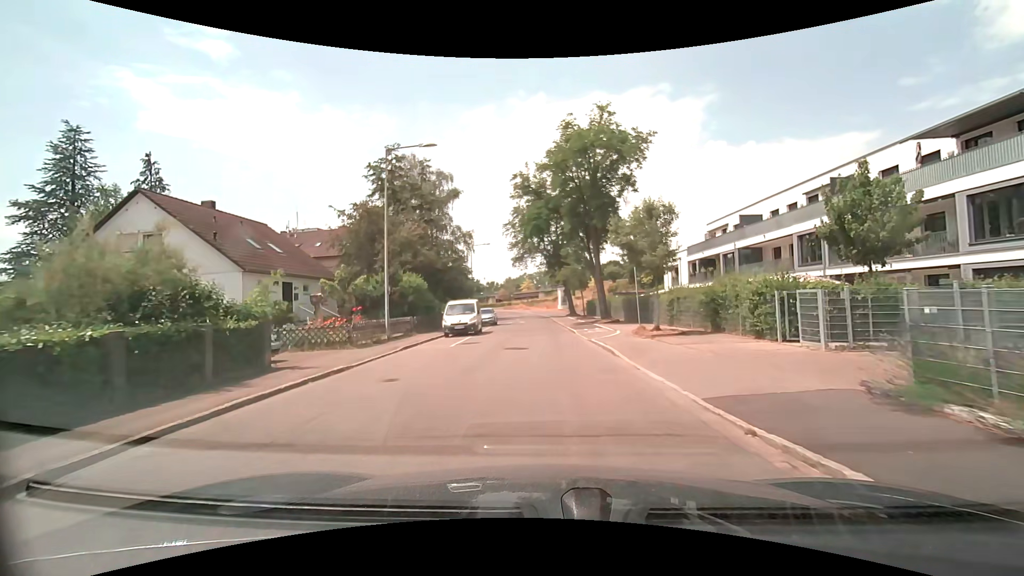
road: residential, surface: asphalt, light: Day
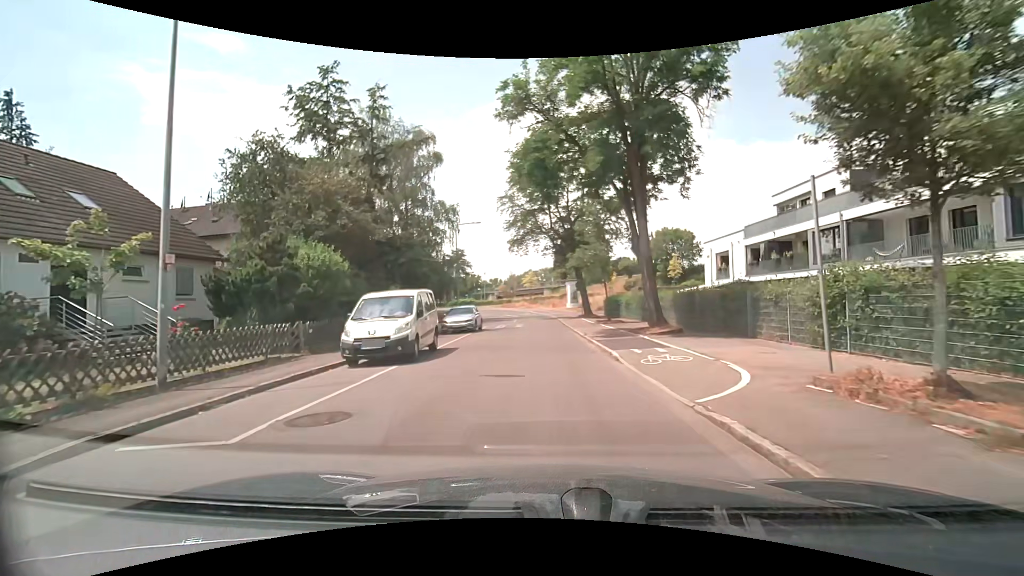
(0.0, +13.5) m; 0°
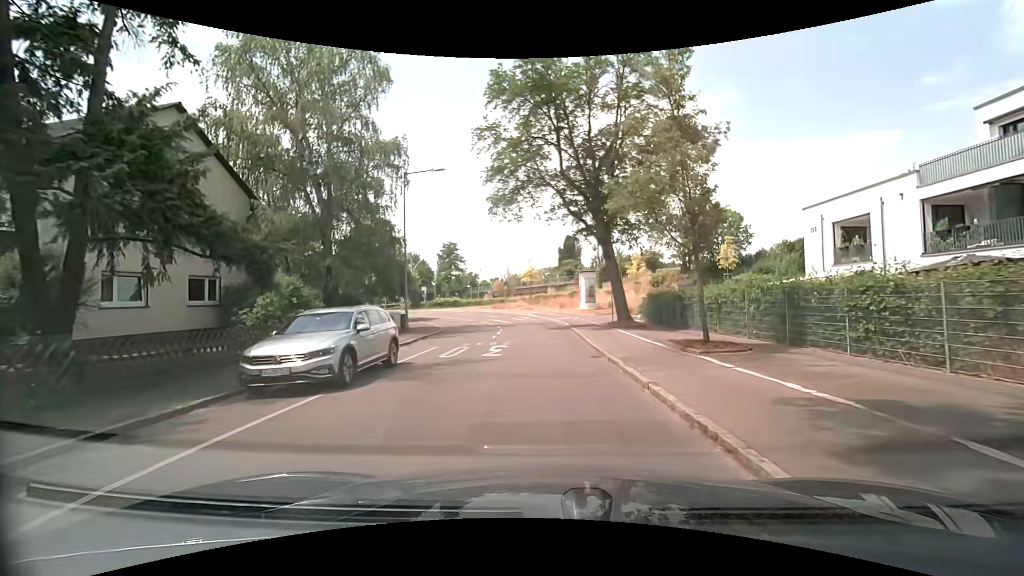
(-0.2, +17.9) m; -1°
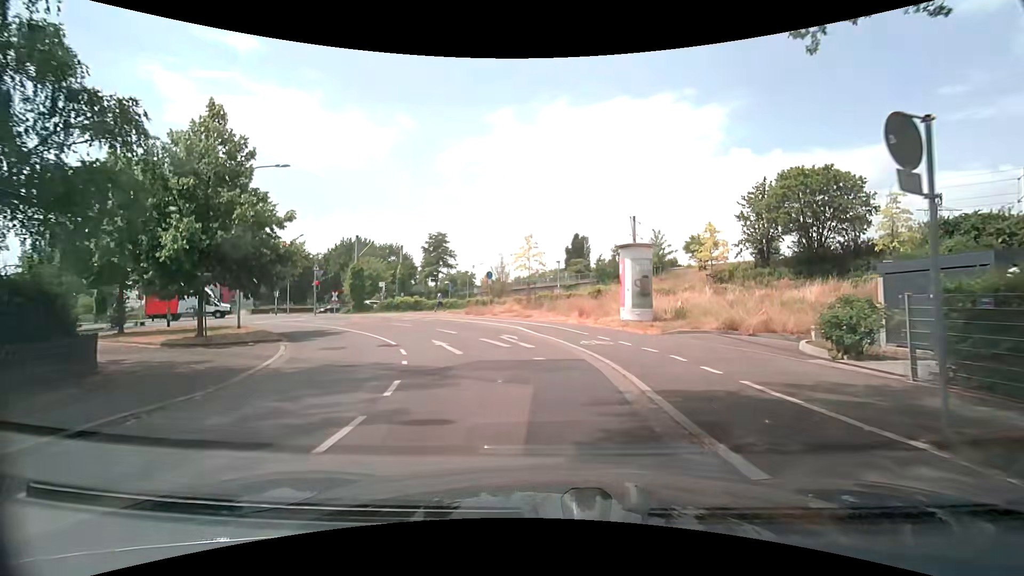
(+0.1, +21.9) m; 0°
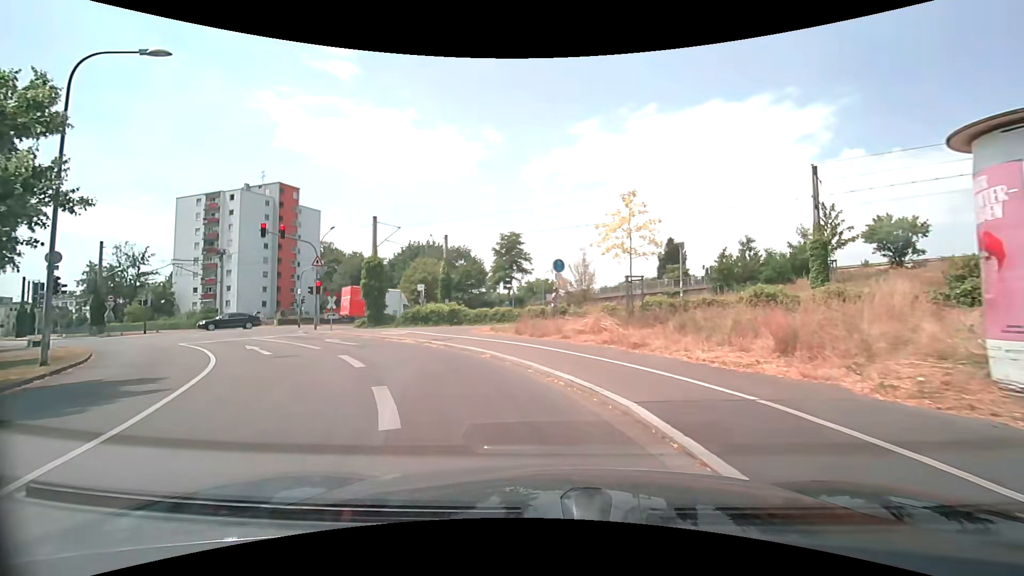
(-0.4, +15.6) m; -7°
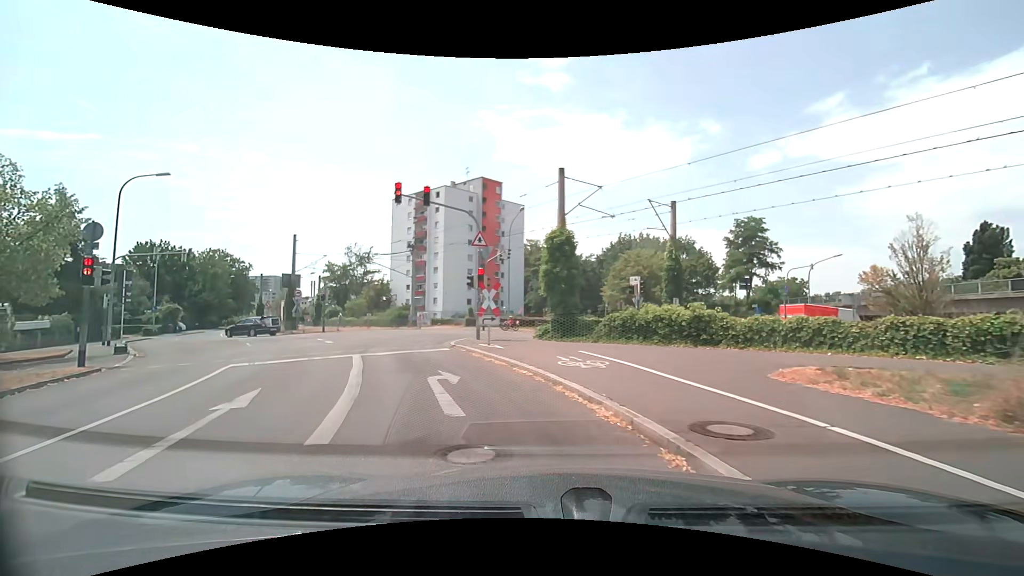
(-2.6, +12.4) m; -24°
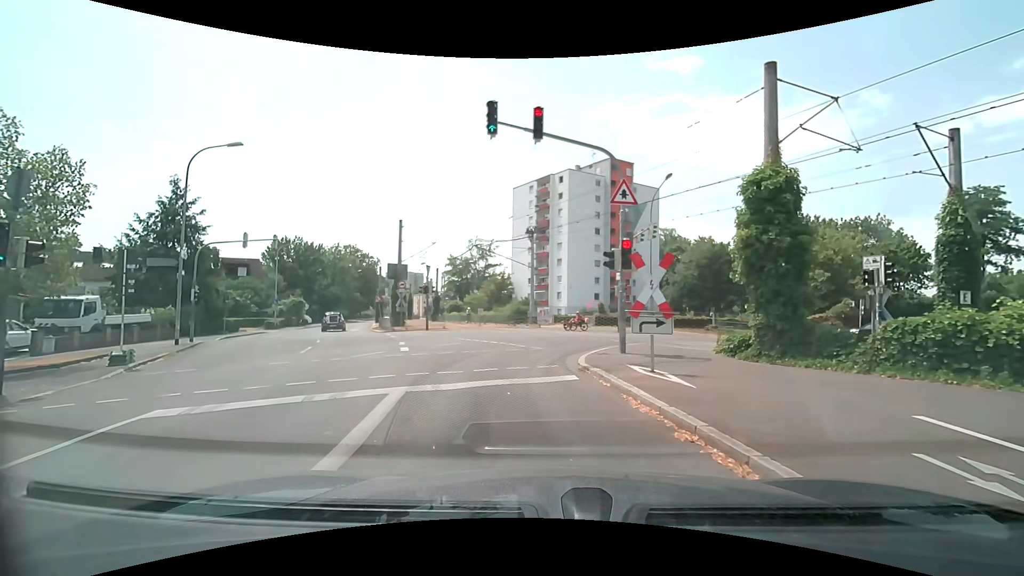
(-1.2, +7.7) m; -16°
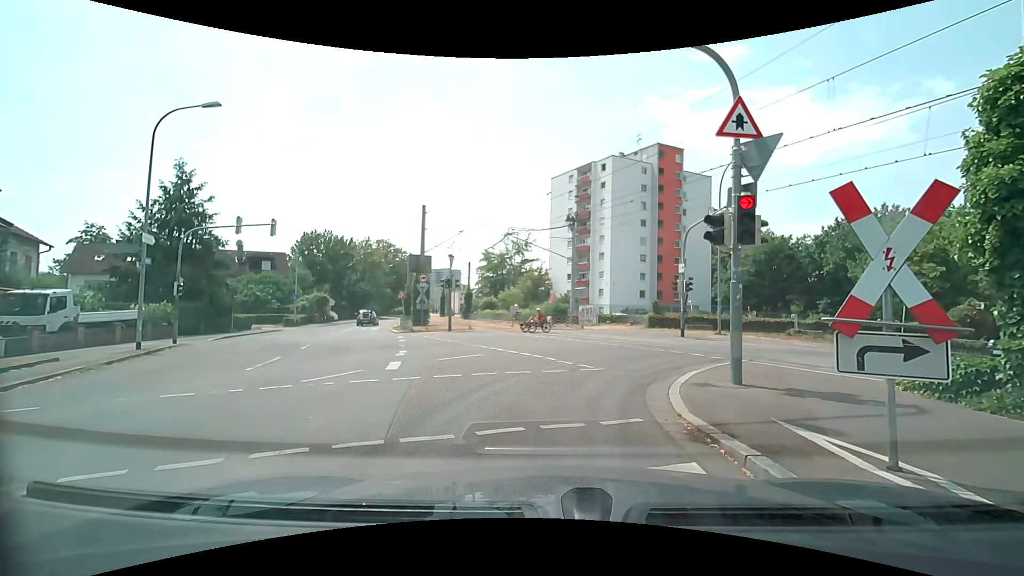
(-0.2, +4.8) m; -4°
(0, +10) (+6, +18) (+15, +20) (+25, +20) (+35, +20) (+45, +23) (+53, +28) (+62, +33) (+71, +38) (+80, +41) m
